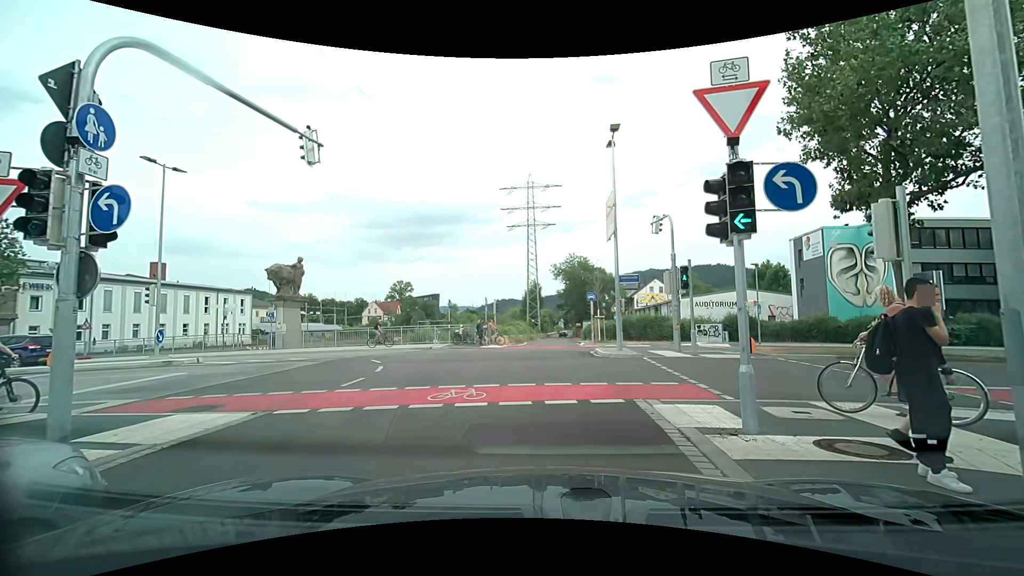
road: trunk_link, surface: asphalt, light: Day
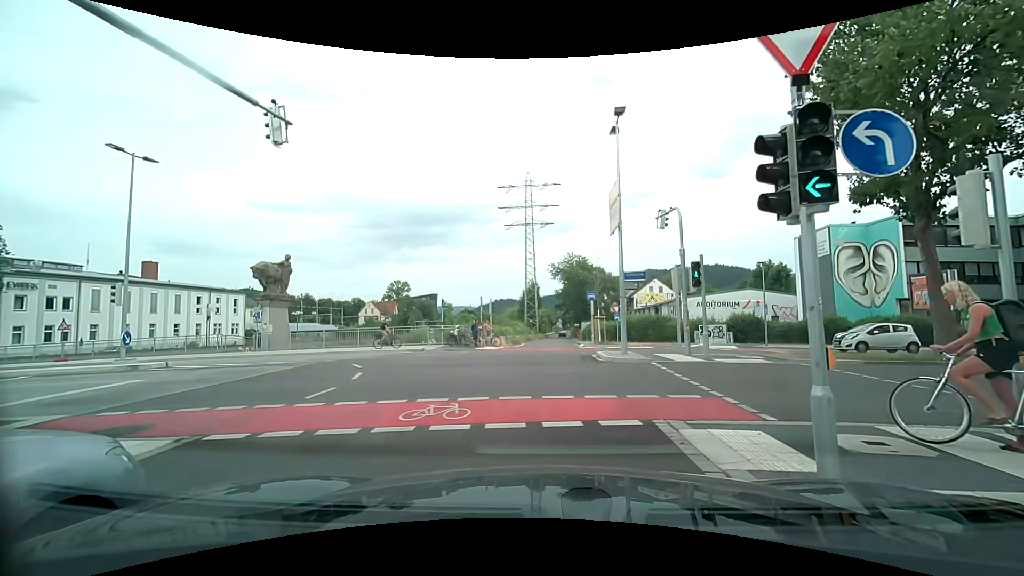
(0.0, +1.7) m; -1°
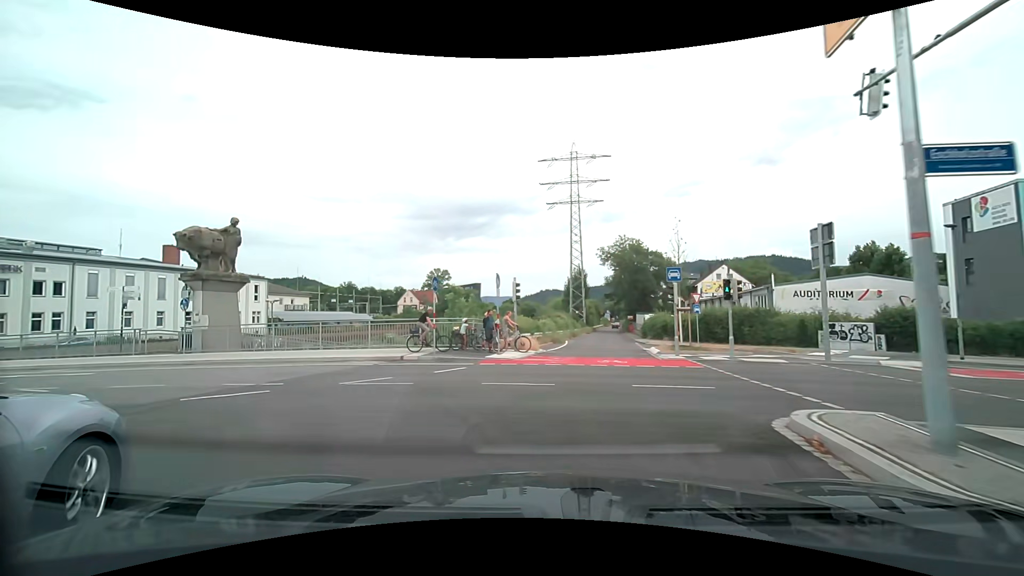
(-0.2, +12.2) m; -5°
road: secondary_link
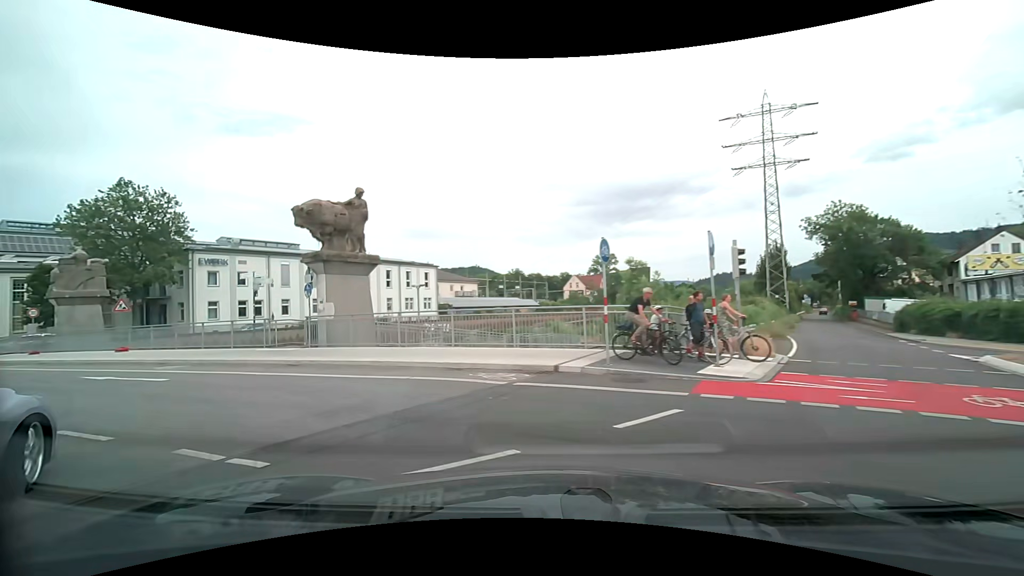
(-0.6, +7.4) m; -13°
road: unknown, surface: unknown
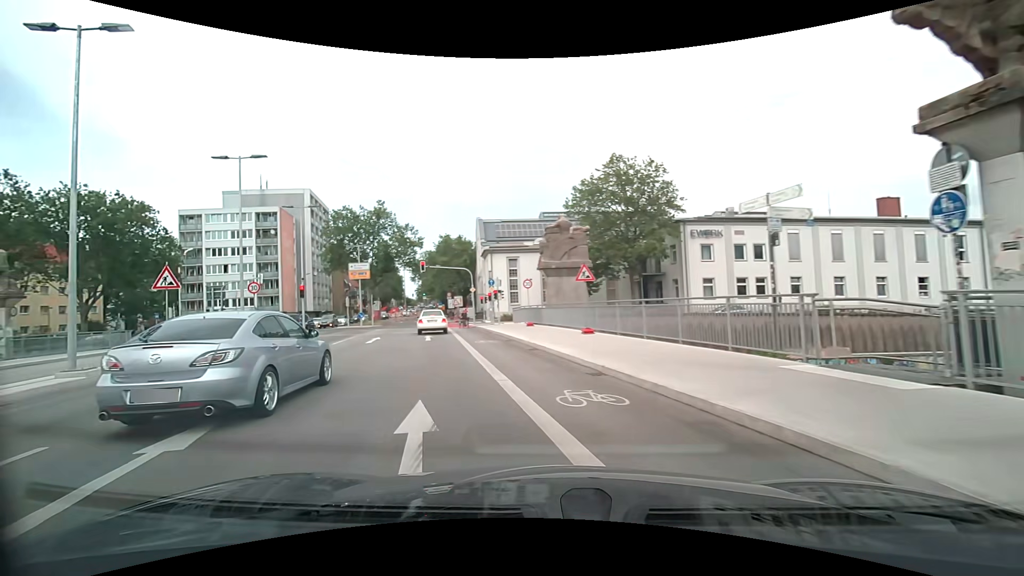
(-6.6, +11.9) m; -58°
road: secondary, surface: asphalt
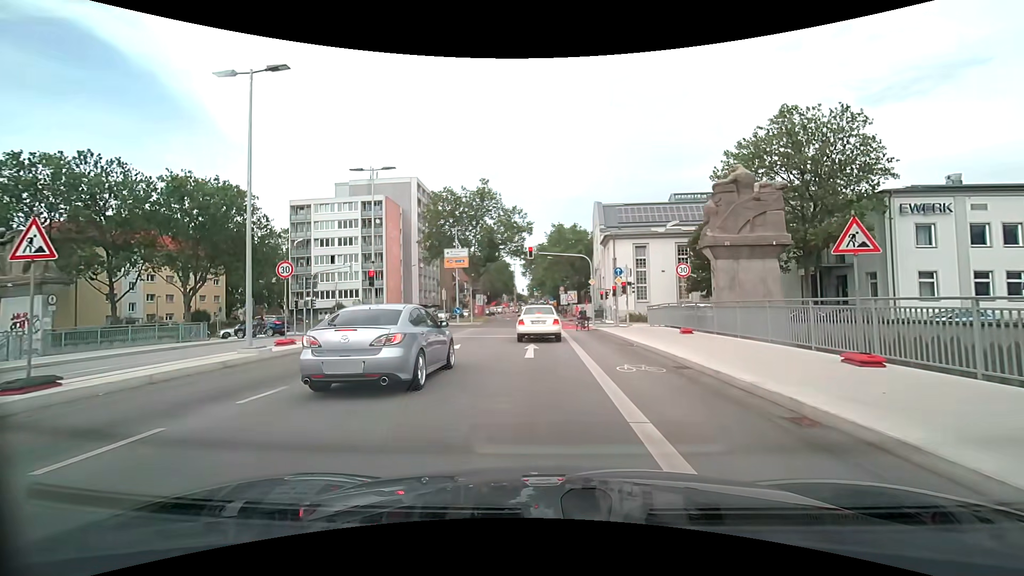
(-1.8, +9.4) m; -15°
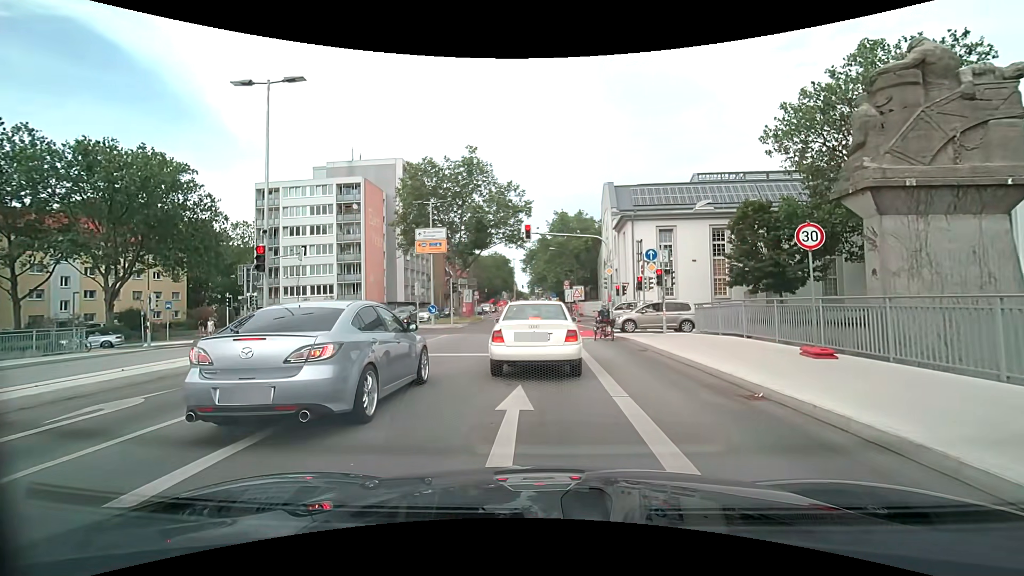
(-0.1, +9.5) m; 0°
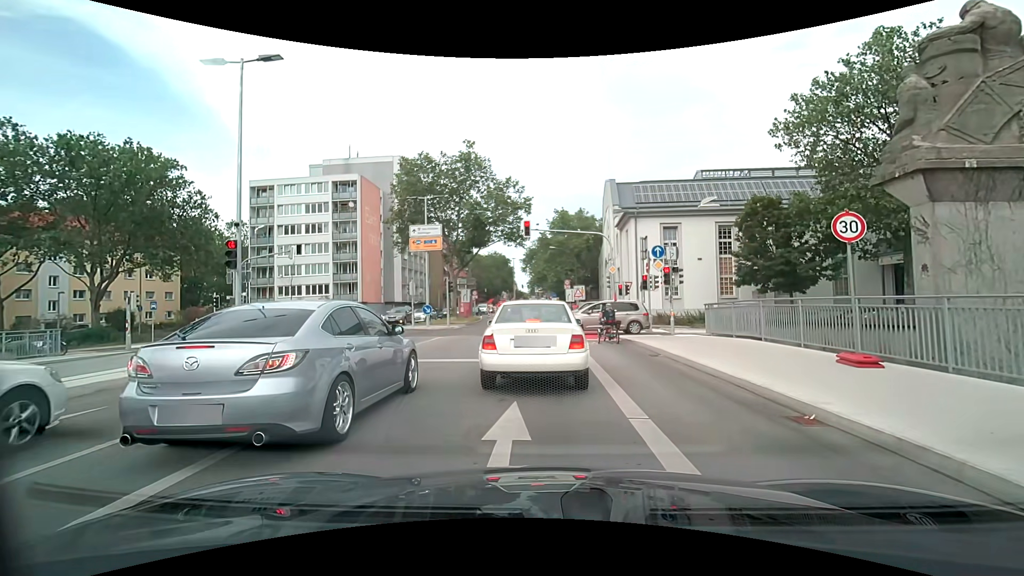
(0.0, +1.3) m; 0°
(0, +10) (0, +20) (-1, +30) (-2, +40) (-2, +50) (-2, +60) (-3, +70) (-3, +80) (-2, +90) (-2, +100) m
